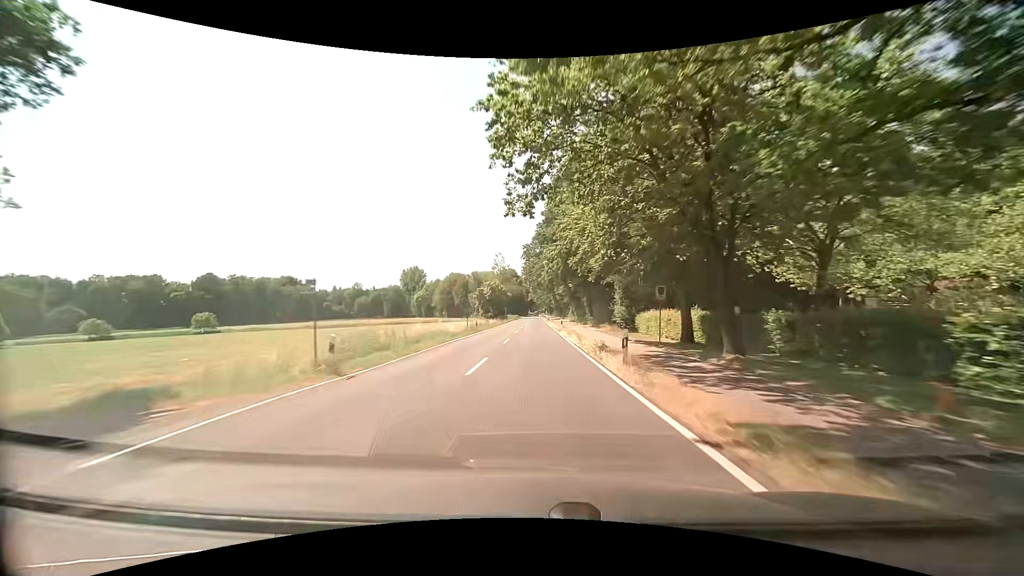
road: secondary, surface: asphalt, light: Day
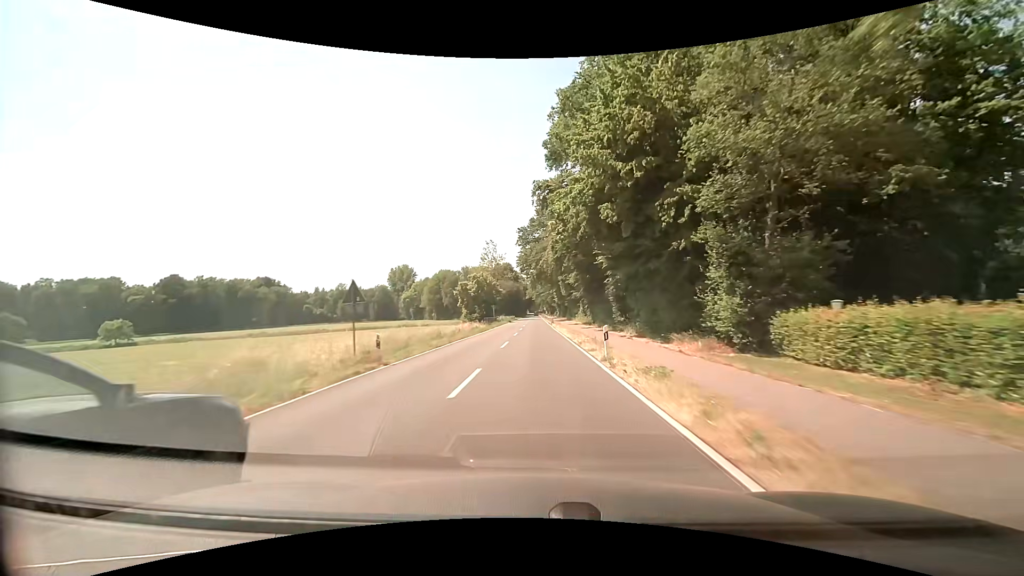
(+0.2, +26.7) m; +1°
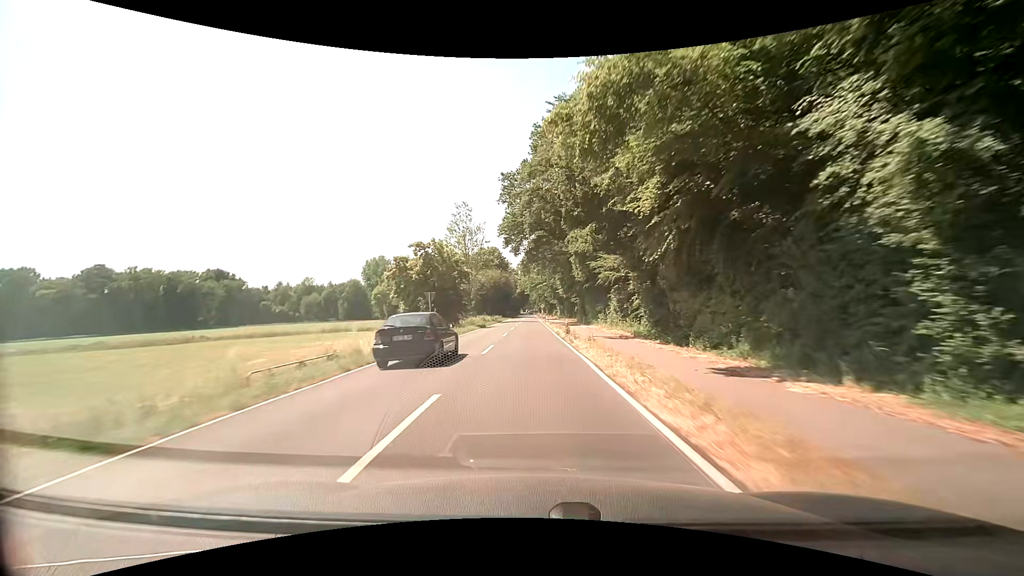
(-0.1, +40.1) m; 0°
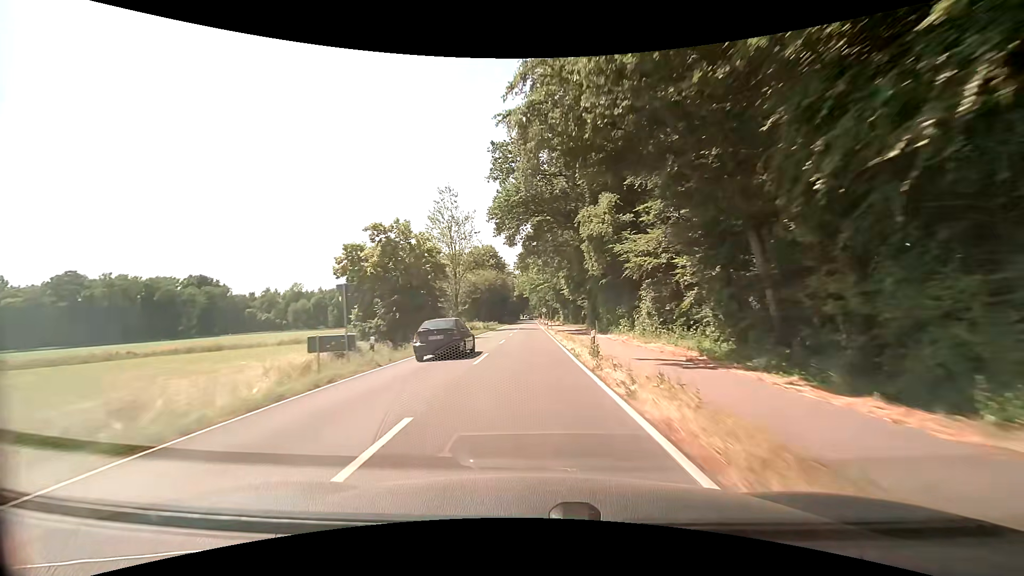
(+0.1, +13.5) m; +1°
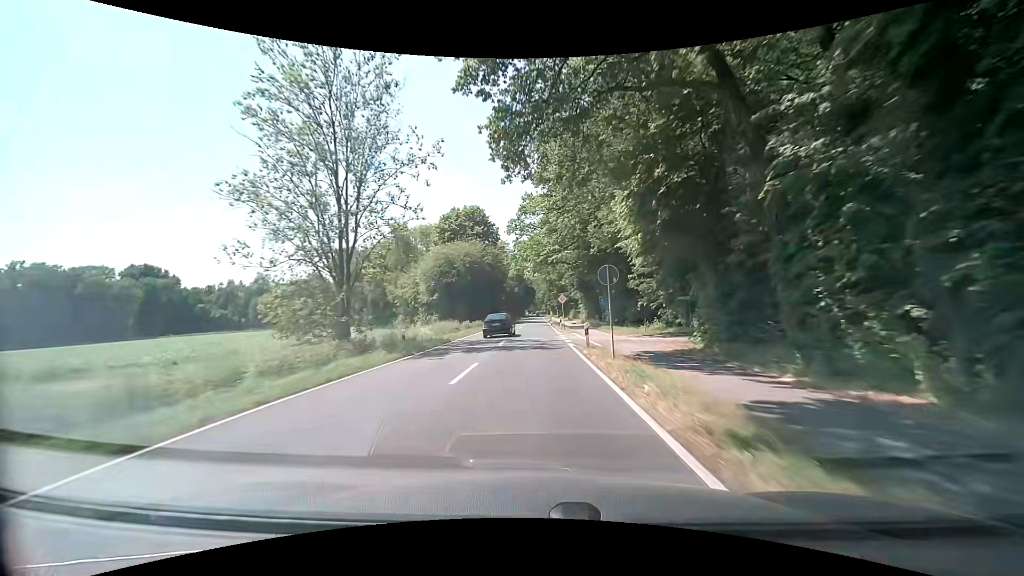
(-0.4, +40.8) m; -1°
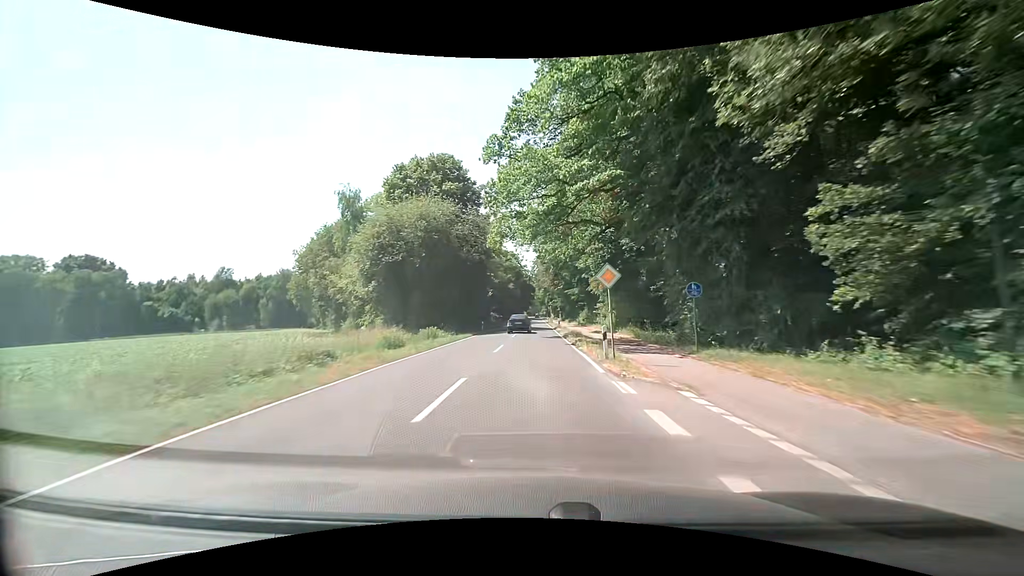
(-0.1, +27.4) m; 0°
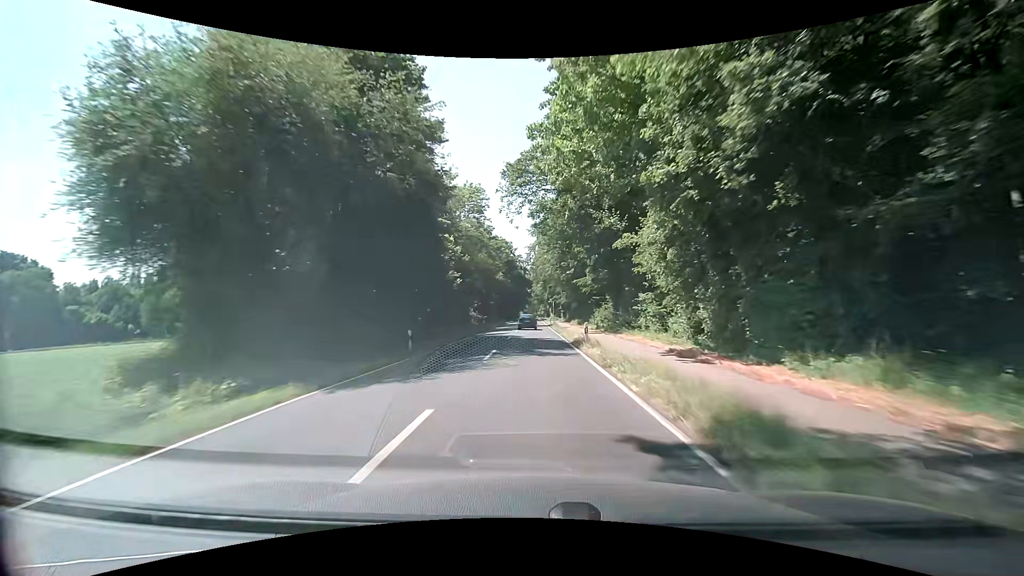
(+0.1, +27.5) m; +1°
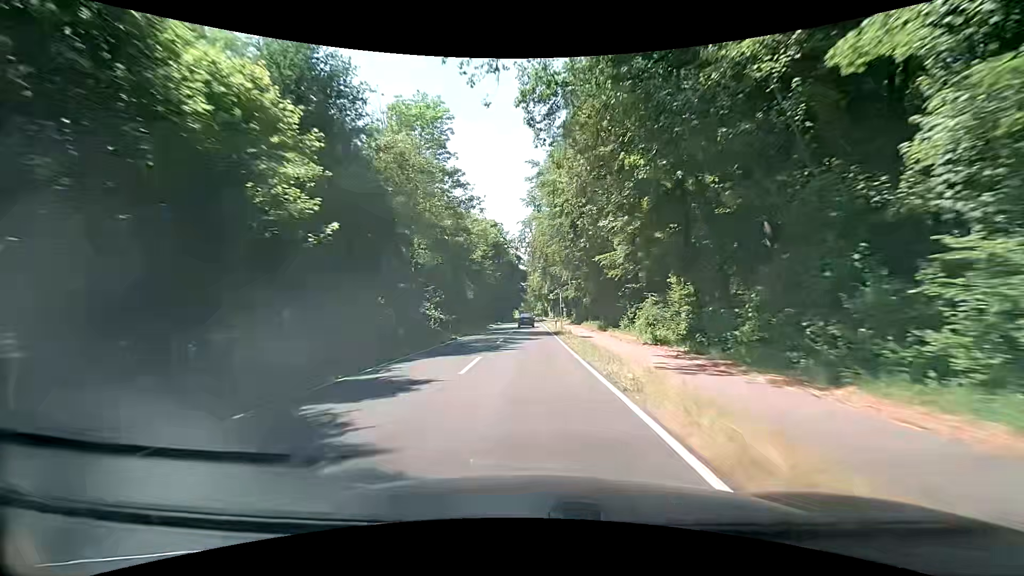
(+0.1, +27.4) m; 0°
(0, +10) (0, +20) (0, +30) (0, +40) (0, +50) (0, +60) (0, +70) (0, +80) (0, +90) (-1, +100) m
